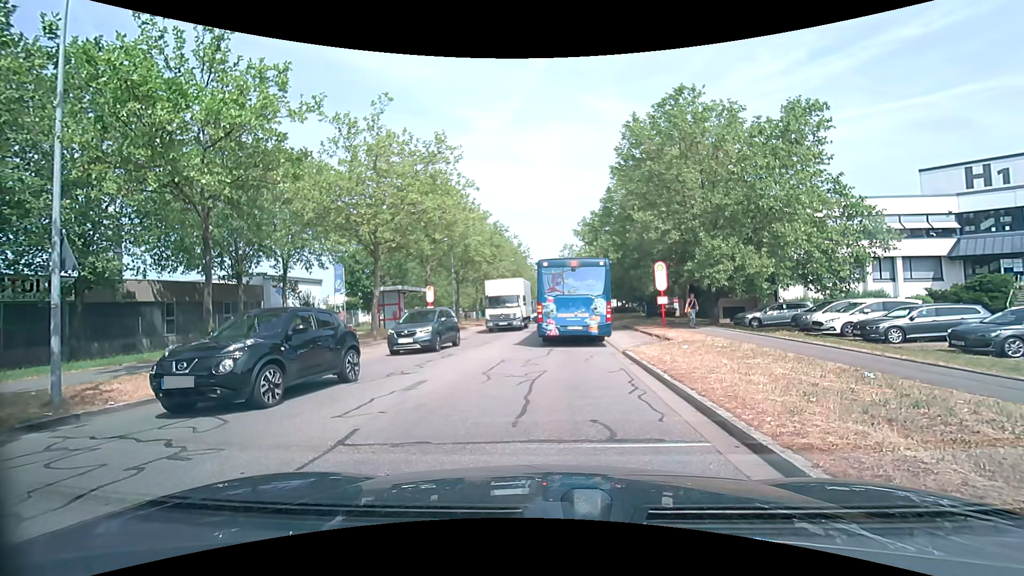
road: tertiary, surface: asphalt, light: Day
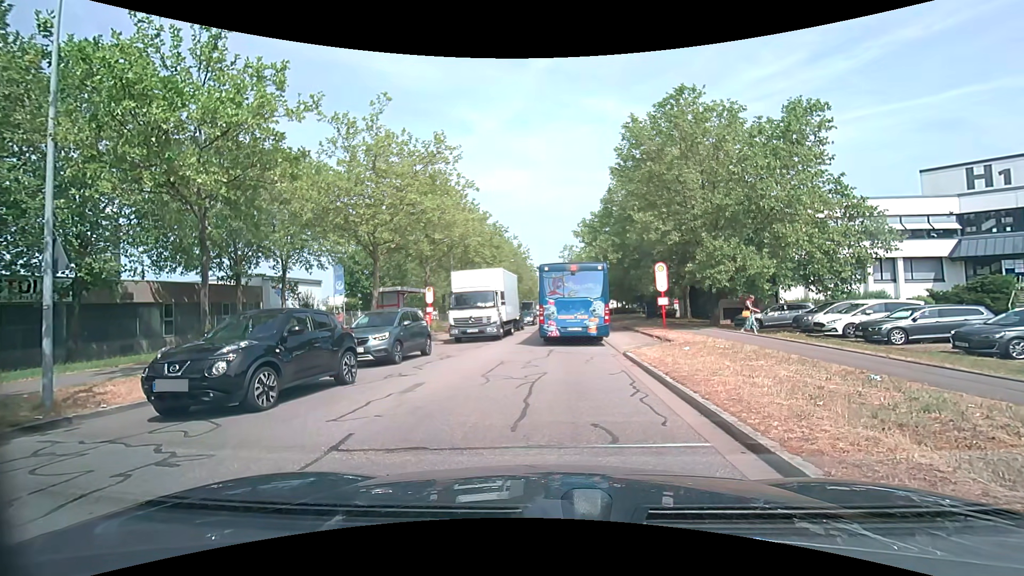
(0.0, +0.1) m; 0°
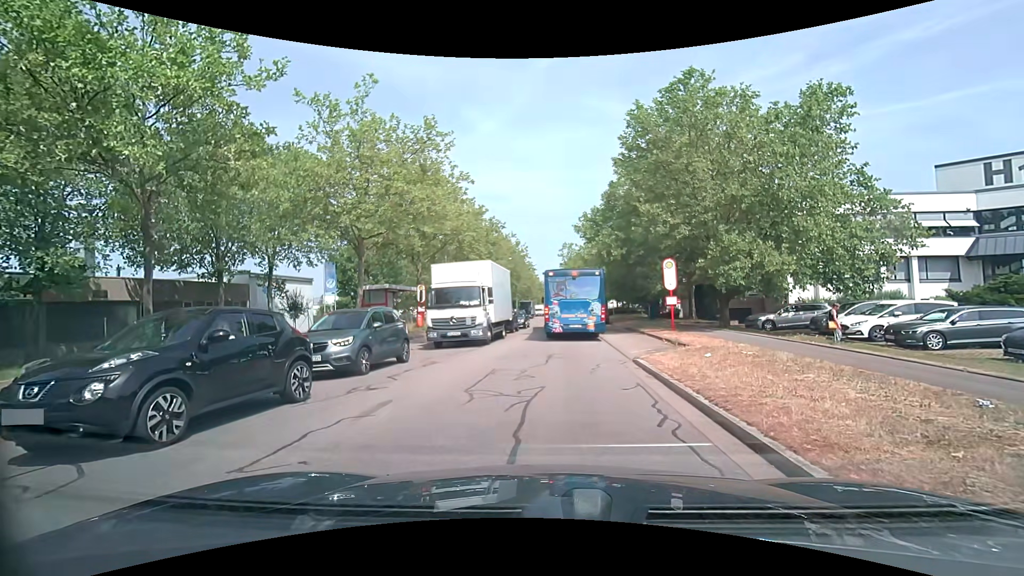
(0.0, +2.0) m; 0°
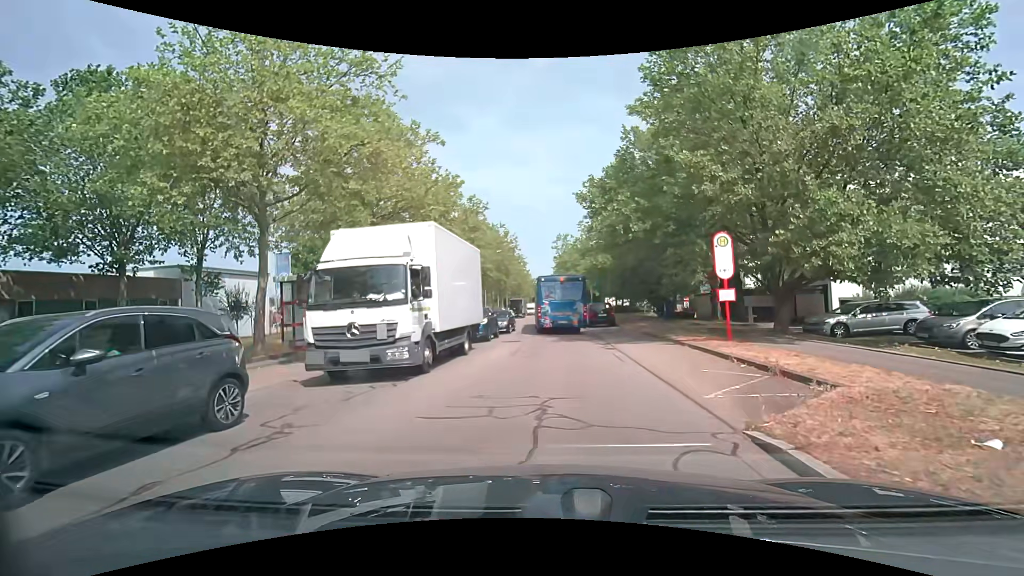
(-0.2, +7.8) m; -1°
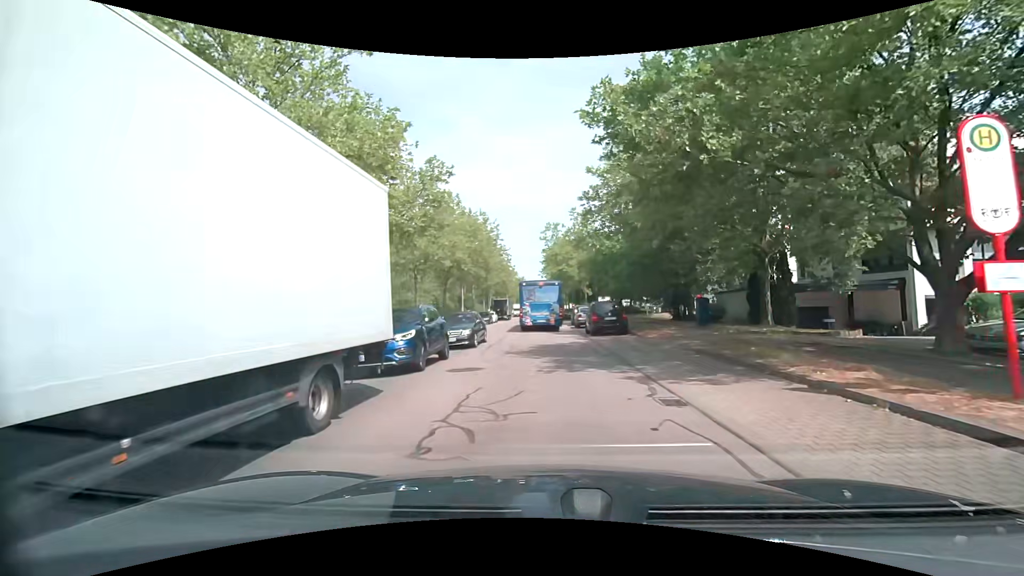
(+0.2, +9.5) m; +2°
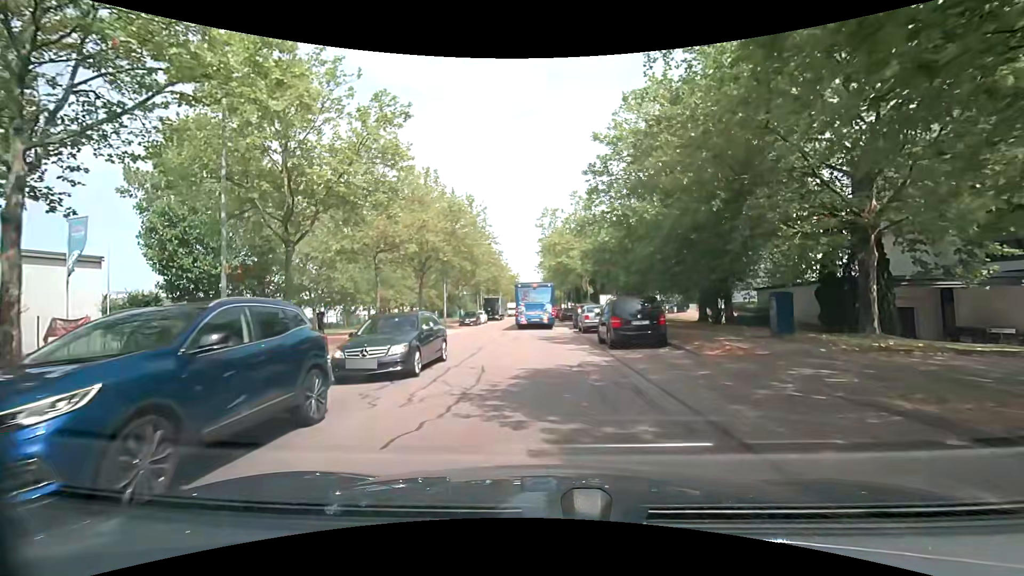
(0.0, +8.0) m; 0°
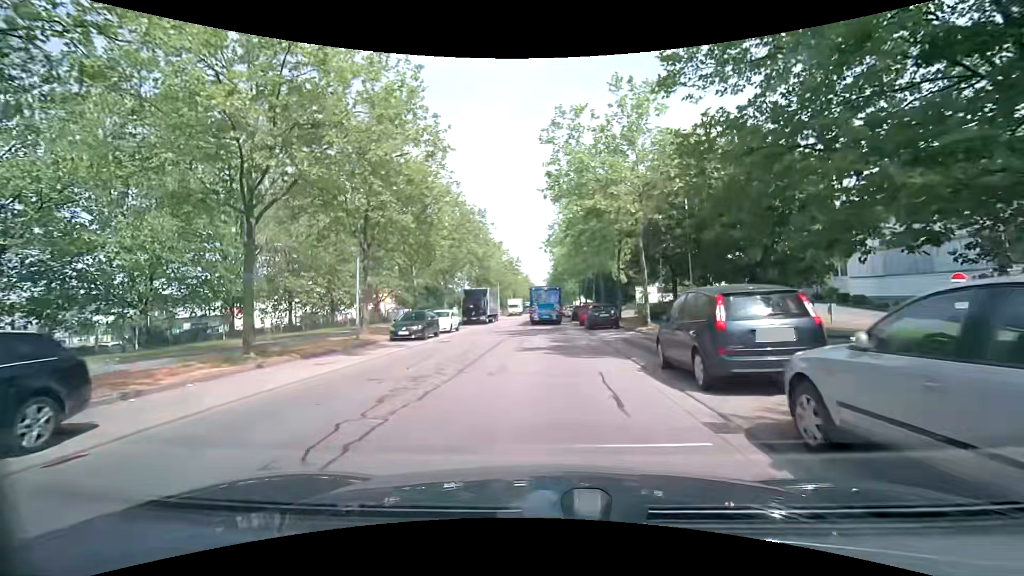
(-0.3, +24.1) m; -1°
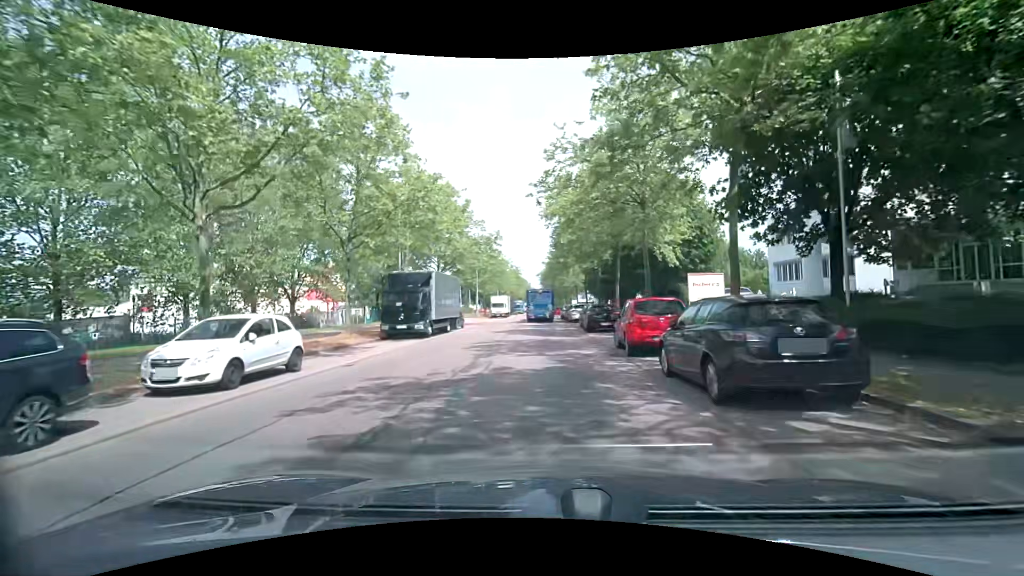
(+0.1, +21.8) m; +1°
(0, +10) (0, +20) (0, +30) (0, +40) (0, +50) (0, +60) (-1, +70) (-1, +80) (-1, +90) (-1, +100) m
